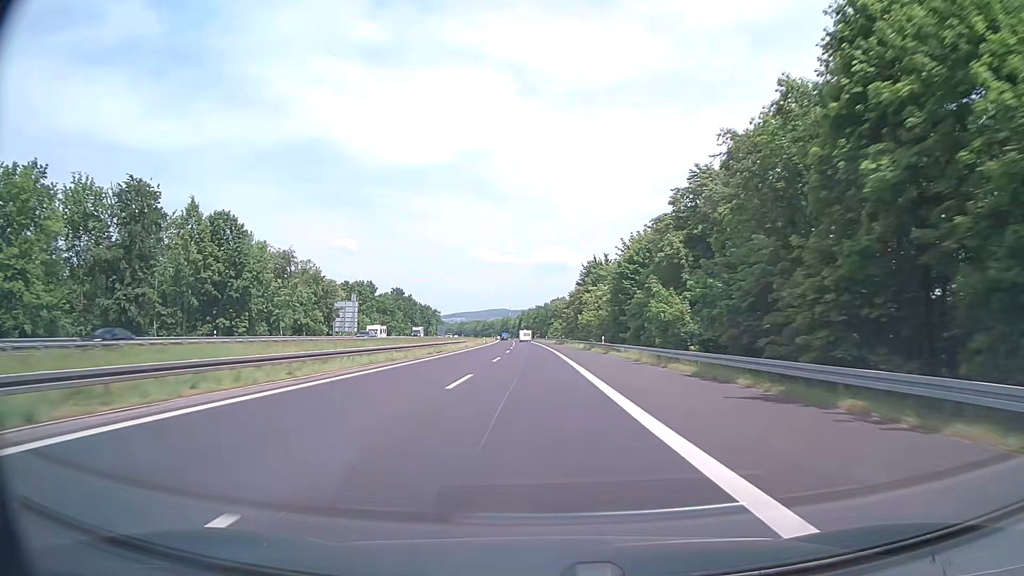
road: motorway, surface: asphalt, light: Day
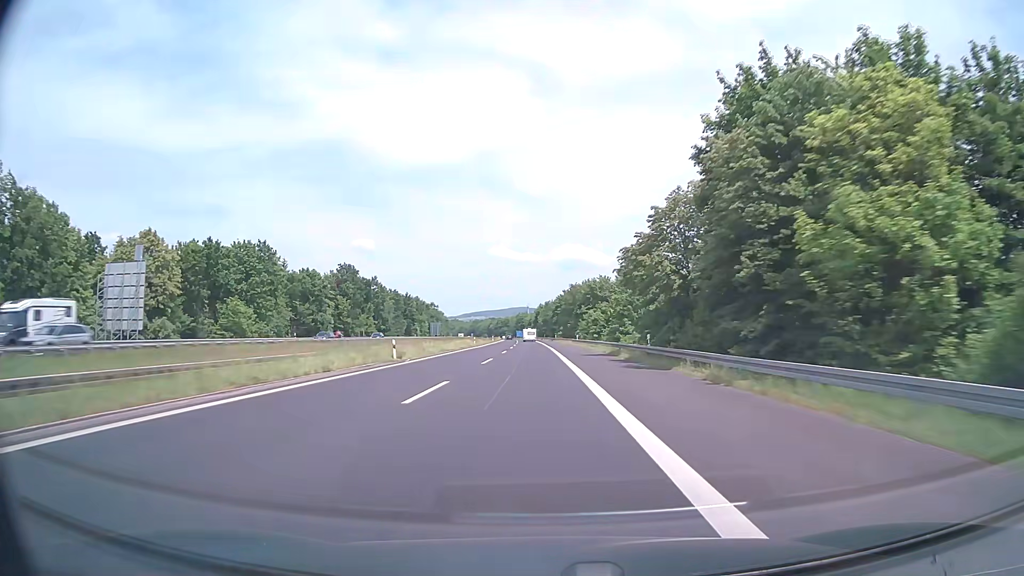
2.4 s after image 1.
(-0.8, +76.2) m; -2°
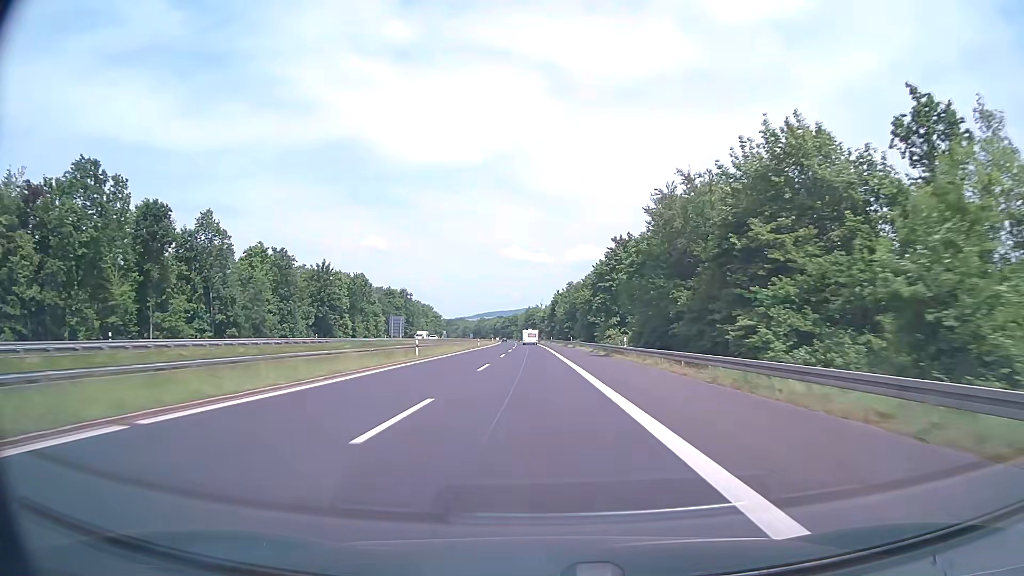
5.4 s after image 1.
(-1.9, +95.3) m; -1°
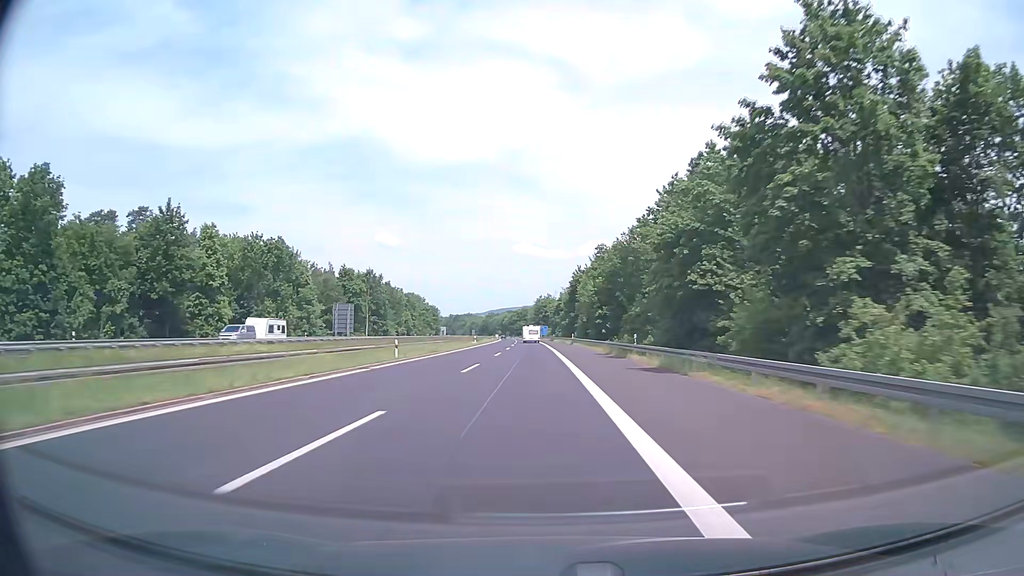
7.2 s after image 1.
(-0.1, +57.2) m; -1°
(0, +10) (0, +20) (0, +30) (0, +40) (-1, +50) (-1, +60) (-1, +70) (-1, +80) (-2, +90) (-2, +100) m
